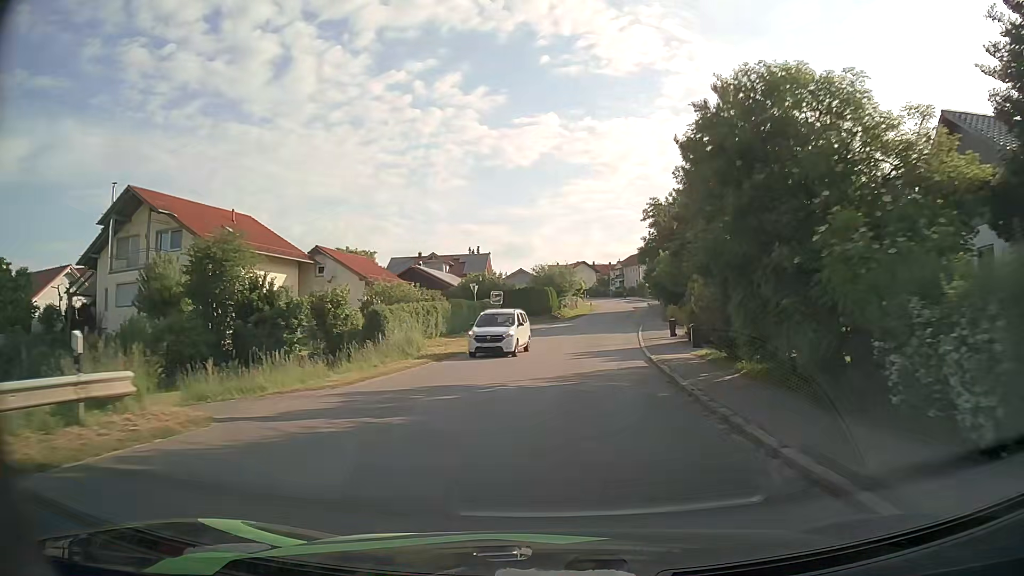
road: tertiary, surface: asphalt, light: Day
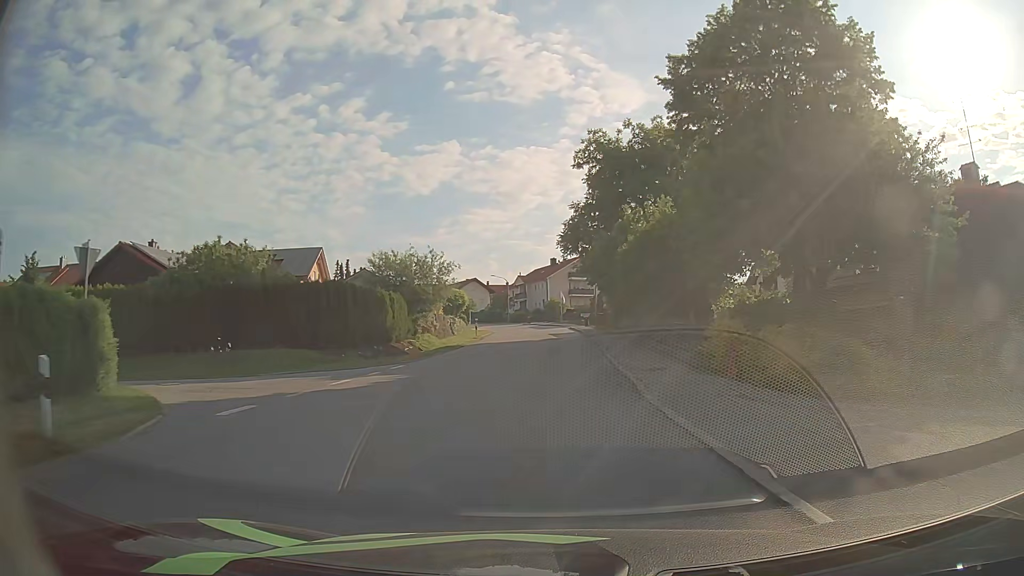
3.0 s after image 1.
(+2.9, +36.7) m; +9°
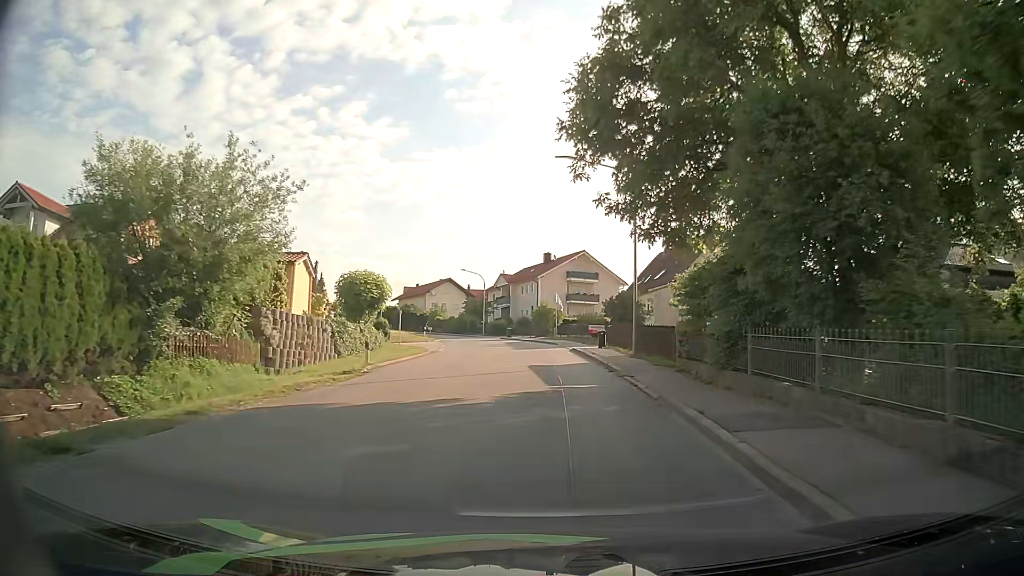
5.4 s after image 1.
(+0.2, +27.7) m; +1°
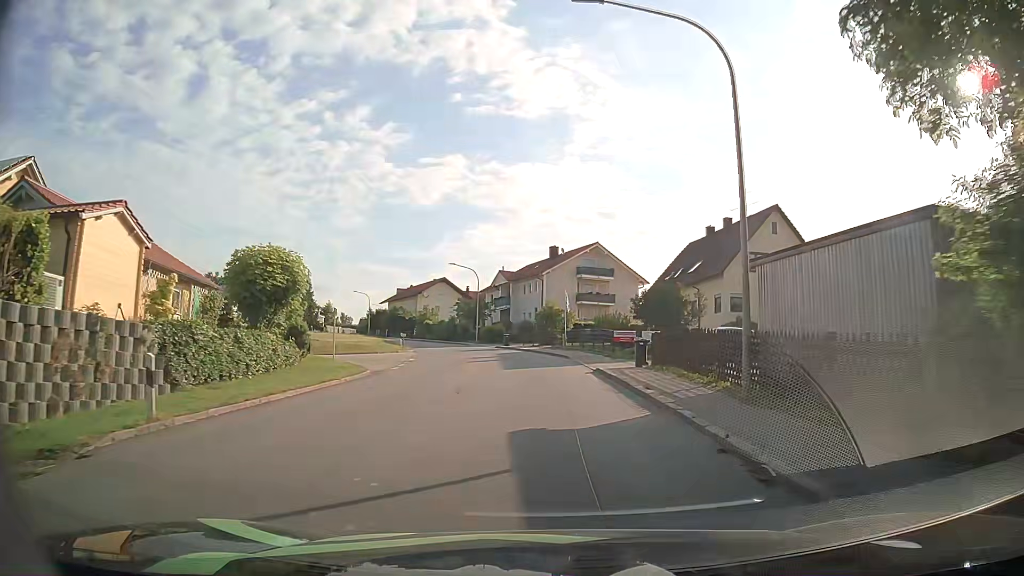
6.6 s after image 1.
(-0.1, +13.0) m; 0°
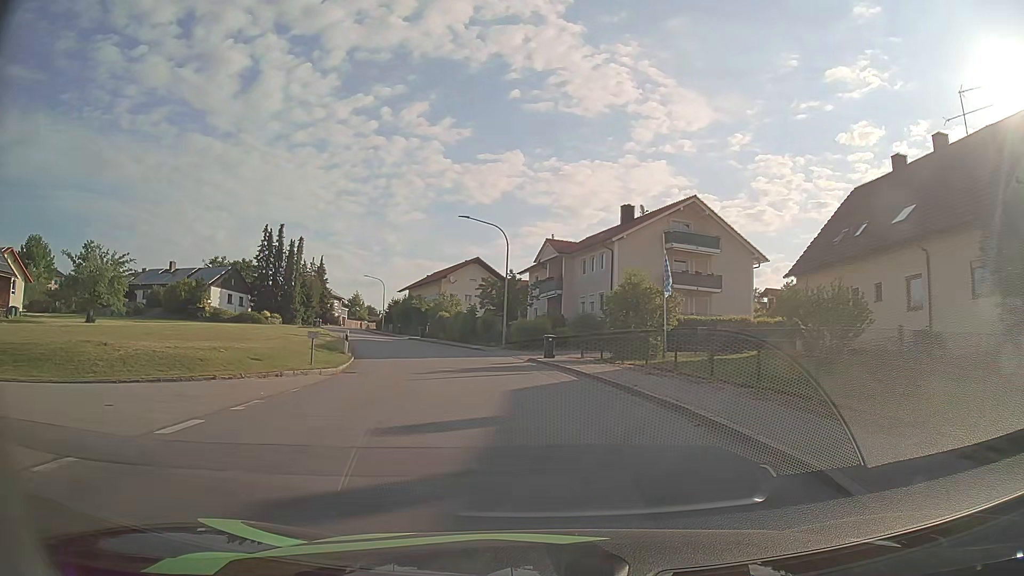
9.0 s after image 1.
(-0.8, +25.2) m; -5°
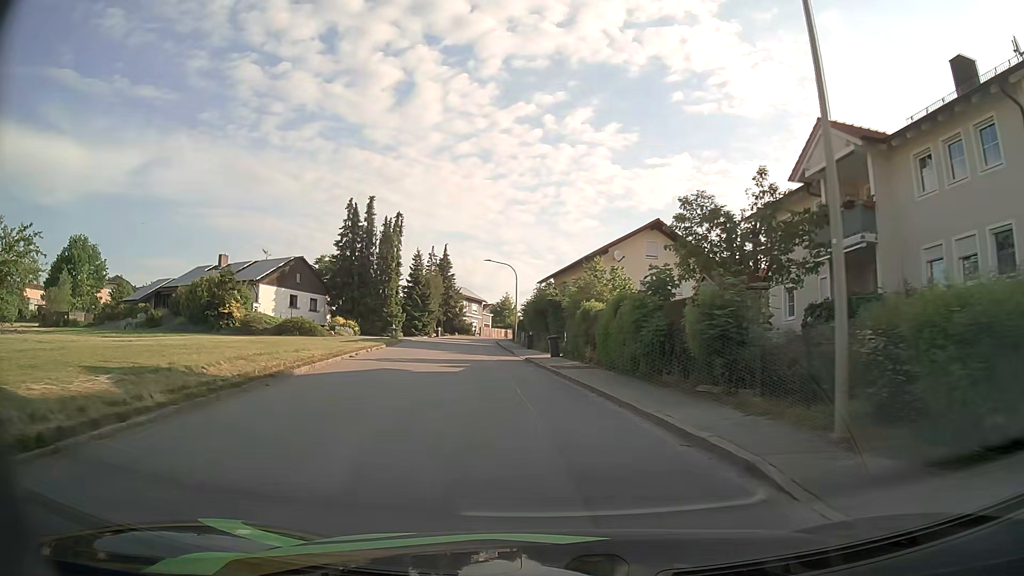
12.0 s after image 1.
(-3.2, +30.4) m; -15°
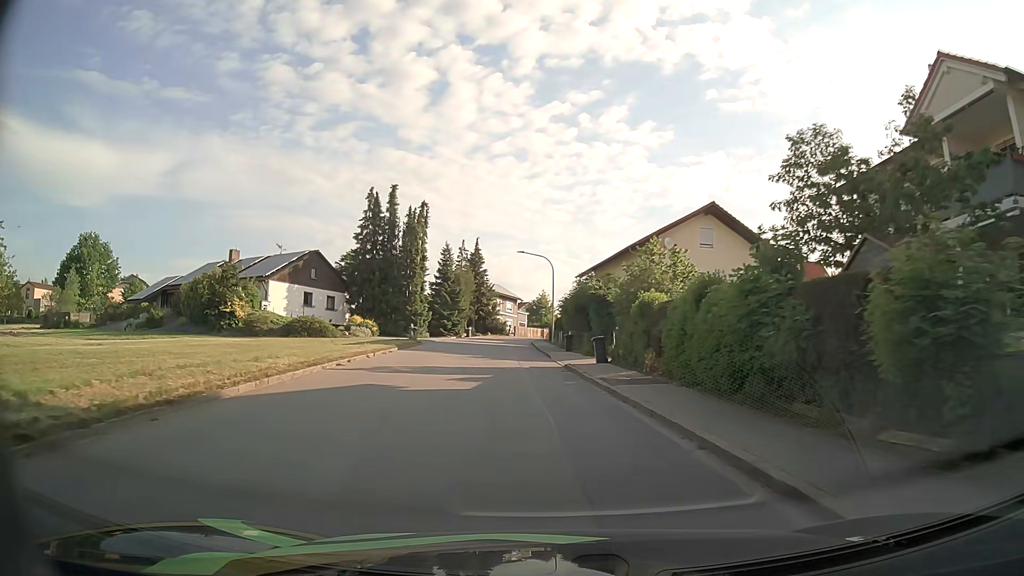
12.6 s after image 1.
(-0.2, +6.0) m; -3°
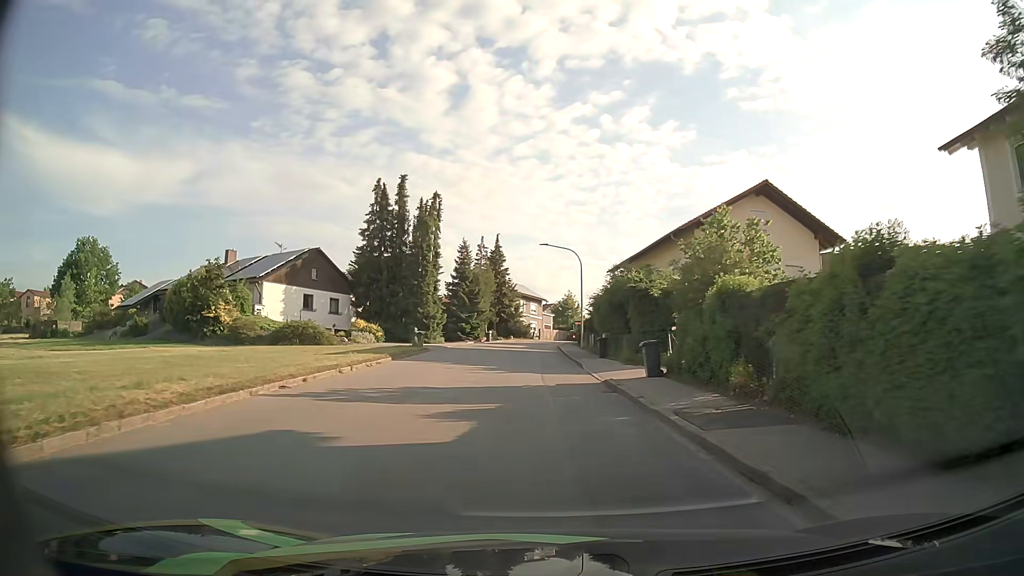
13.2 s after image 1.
(-0.1, +6.0) m; -2°
(0, +10) (0, +20) (0, +30) (-1, +40) (-1, +50) (0, +60) (+1, +70) (+3, +80) (+7, +89) (+11, +98) m
